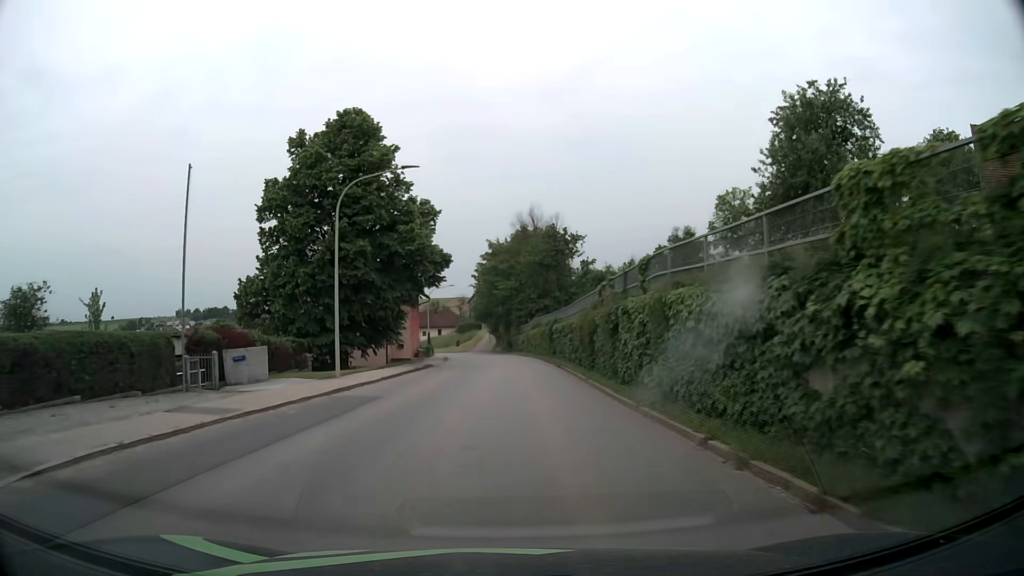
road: tertiary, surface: asphalt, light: Day
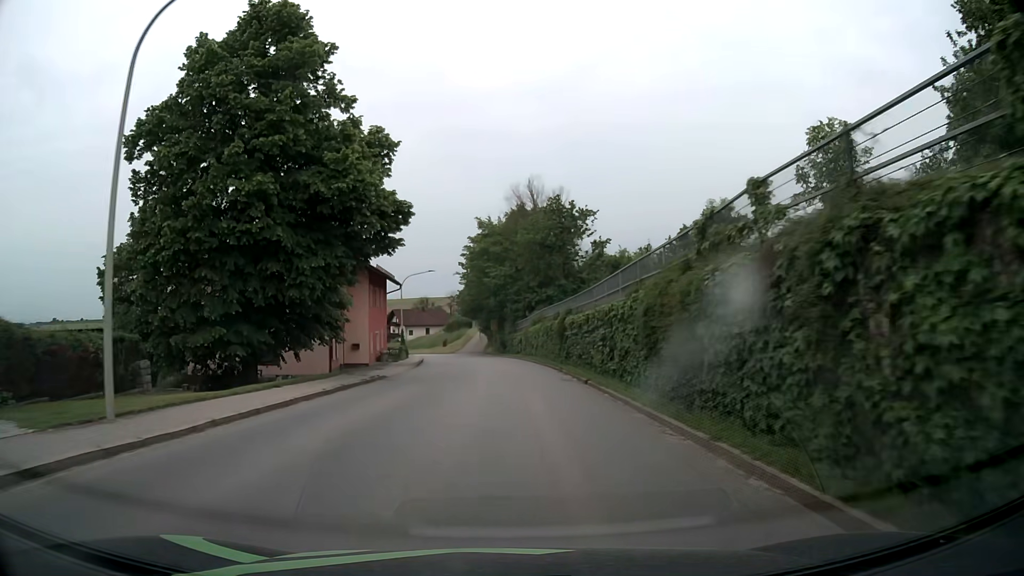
(+0.1, +14.0) m; 0°
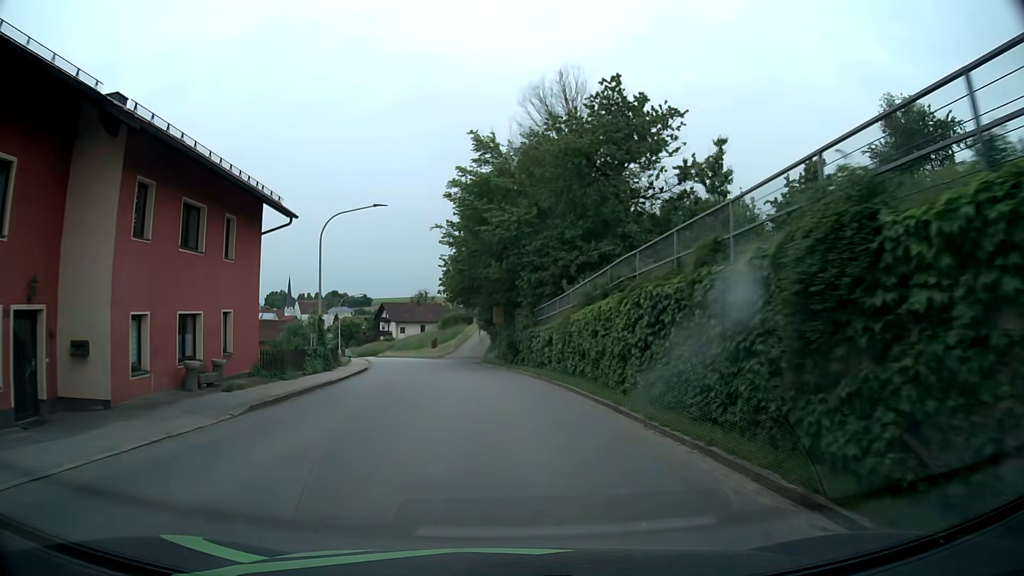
(-0.1, +27.2) m; 0°
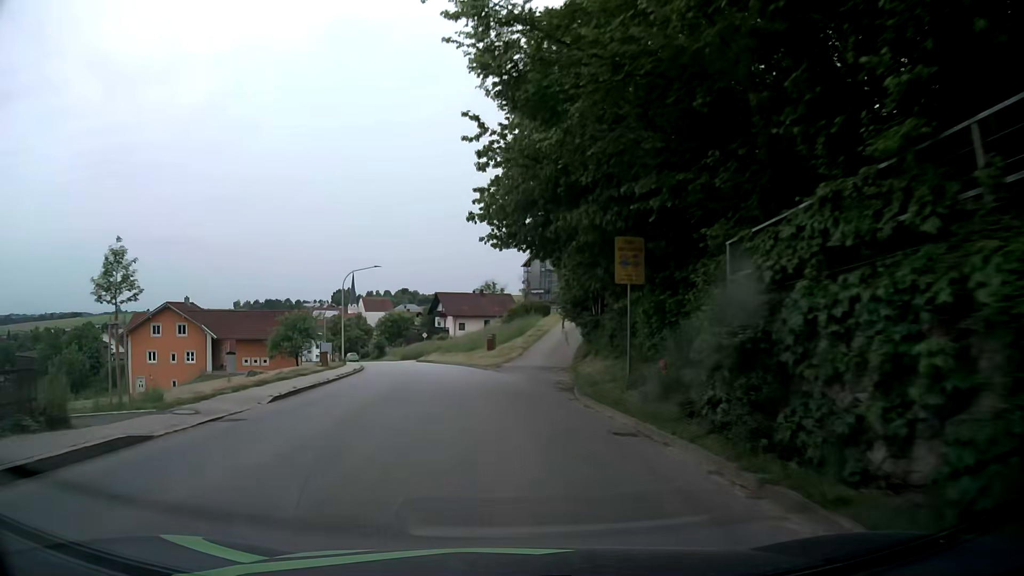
(-1.5, +27.7) m; -7°
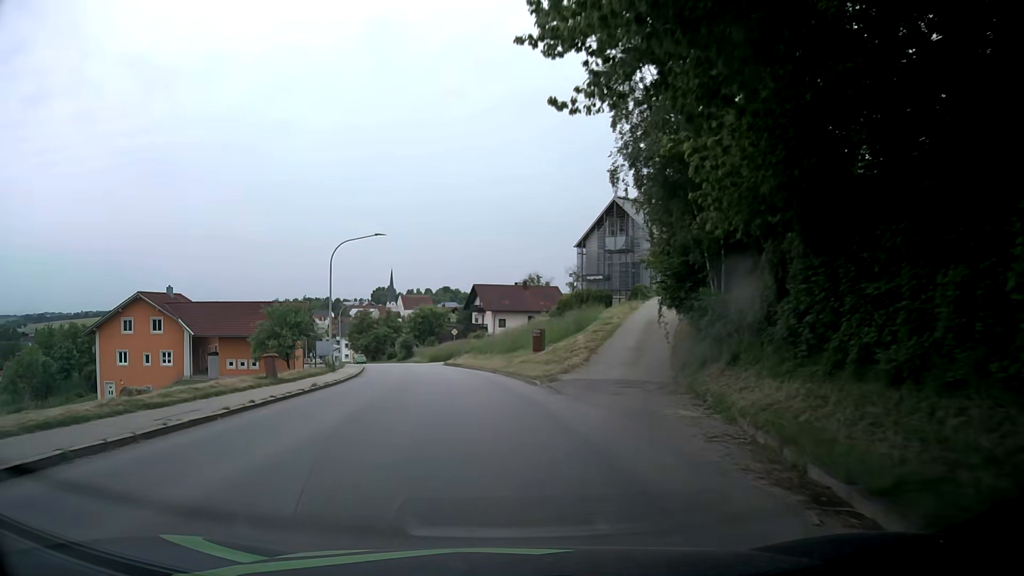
(-0.4, +14.4) m; -3°
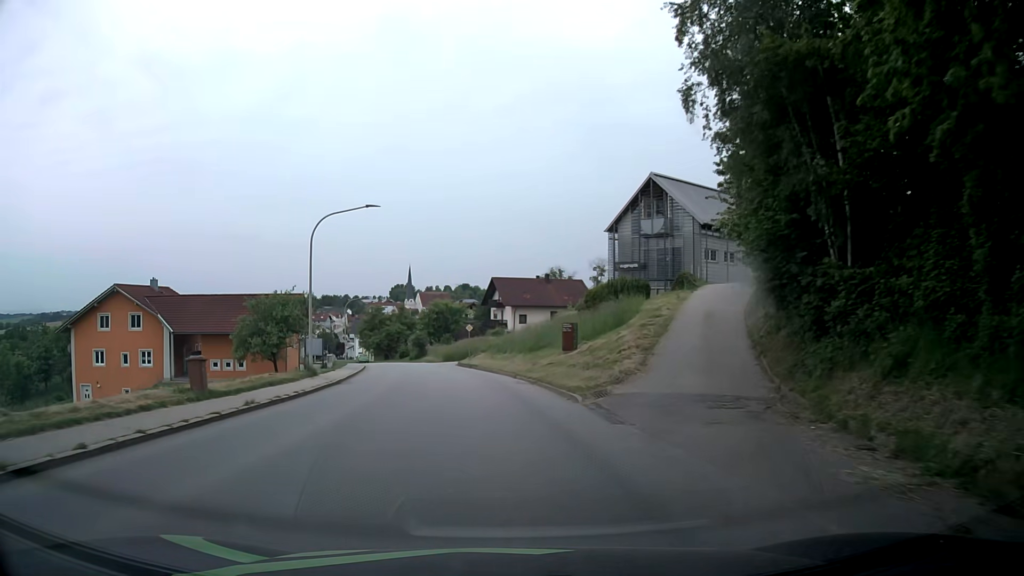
(-0.1, +7.1) m; -2°
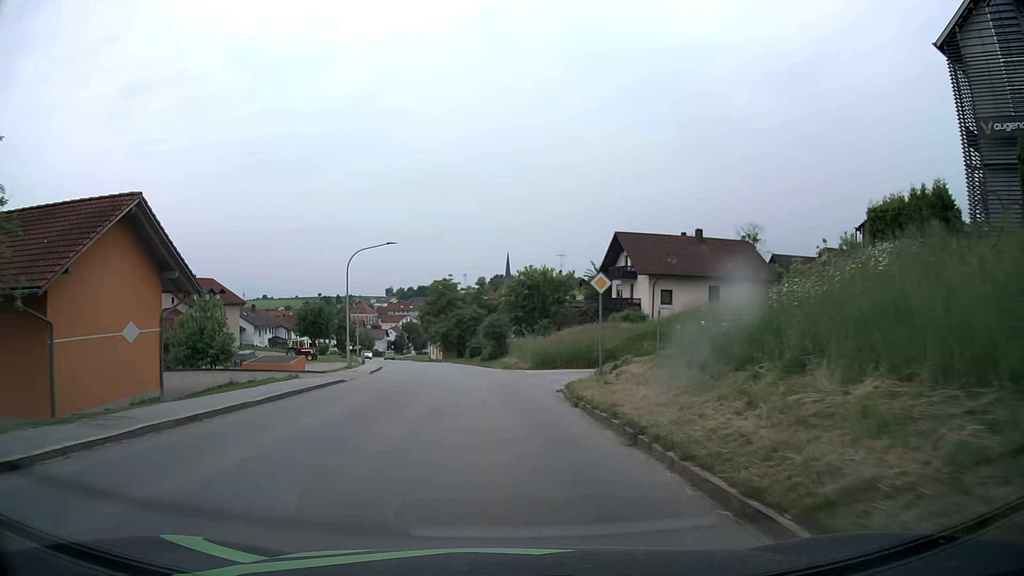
(-2.4, +35.1) m; -9°
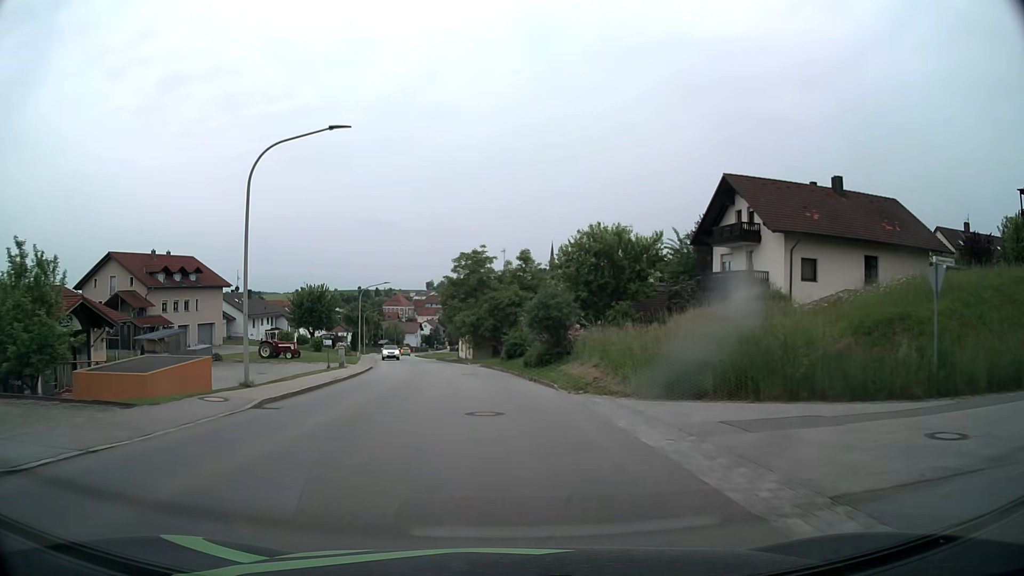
(-0.7, +20.9) m; -4°
(0, +10) (-1, +20) (-2, +30) (-3, +40) (-5, +50) (-7, +60) (-9, +69) (-11, +79) (-13, +89) (-15, +99) m
